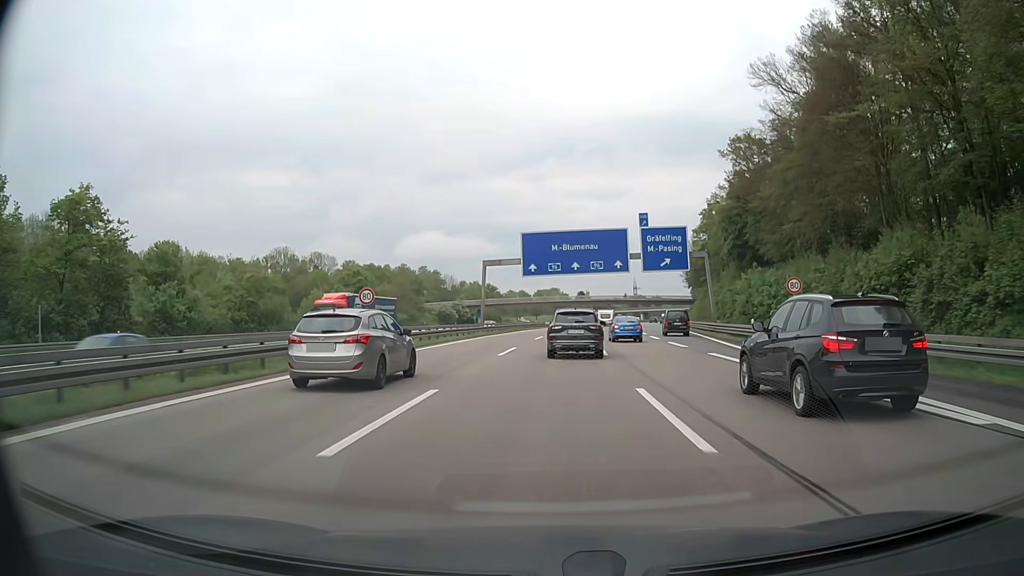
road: motorway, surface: asphalt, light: Day
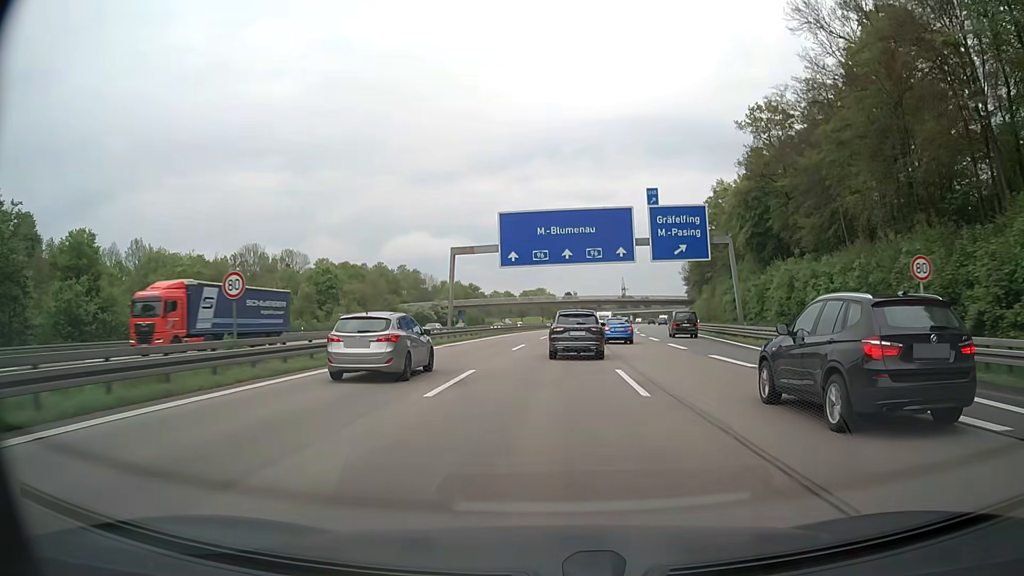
(+0.1, +12.5) m; +1°
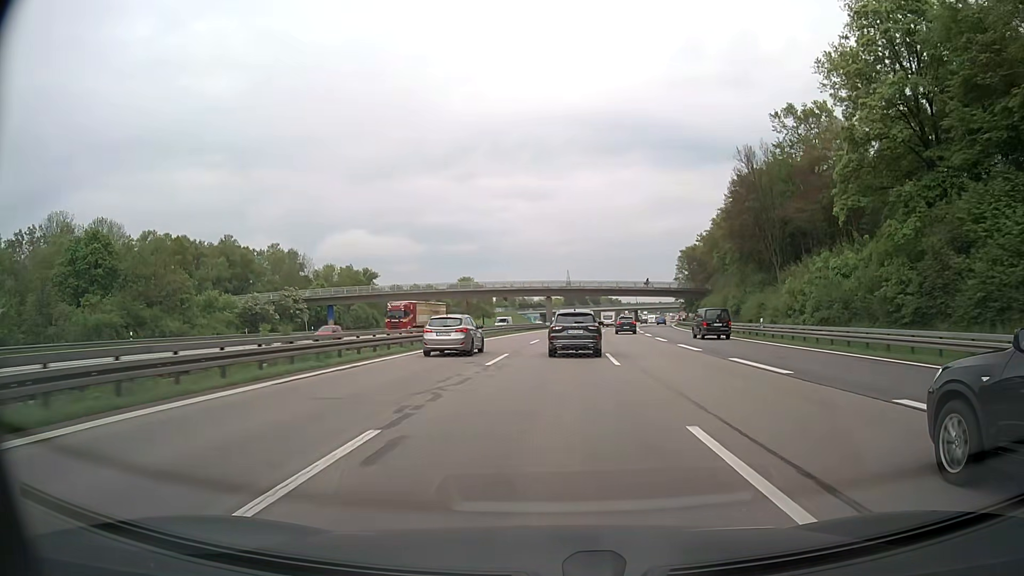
(+2.9, +63.5) m; +5°
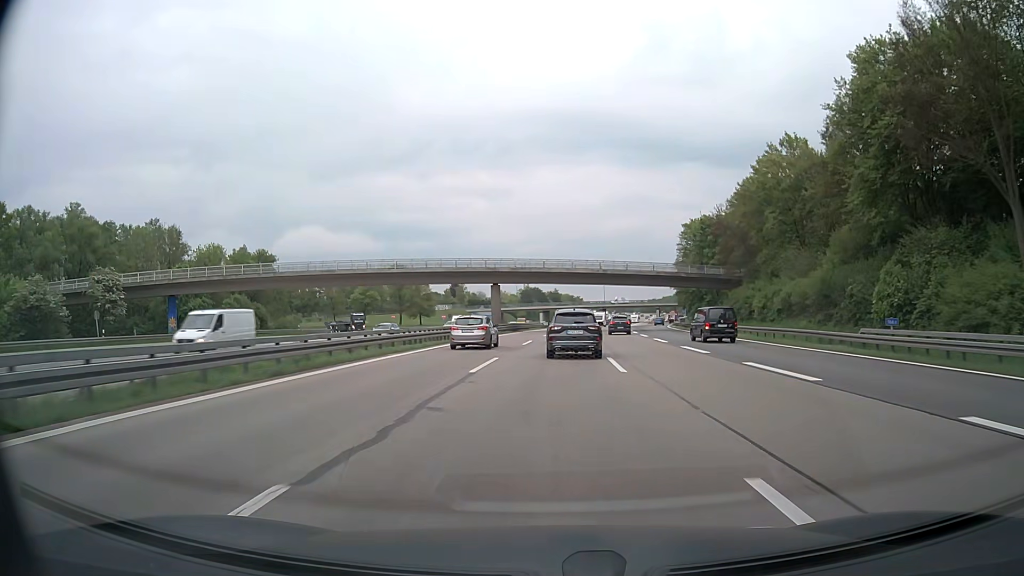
(+1.3, +38.5) m; +4°
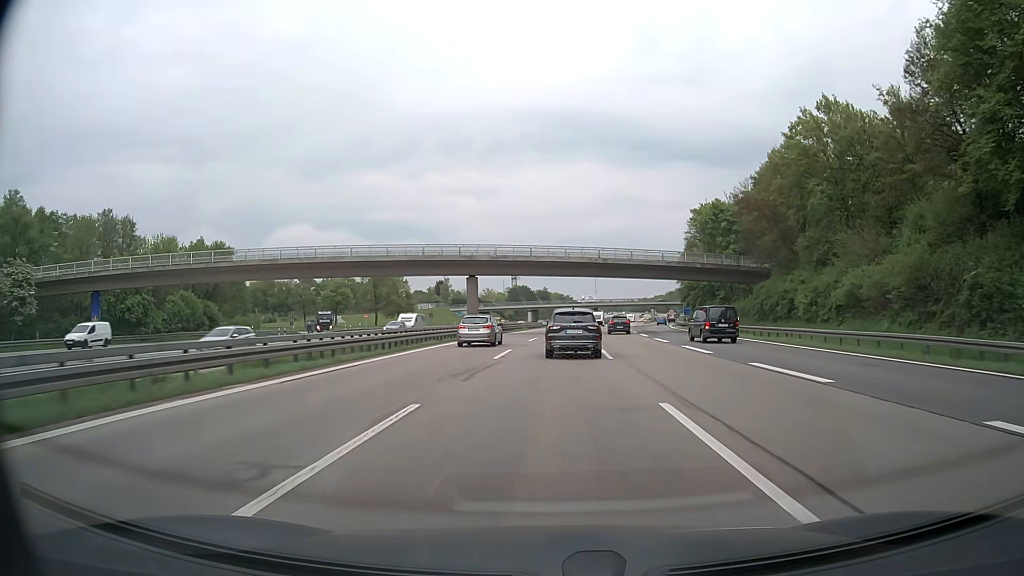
(+0.1, +12.7) m; +1°
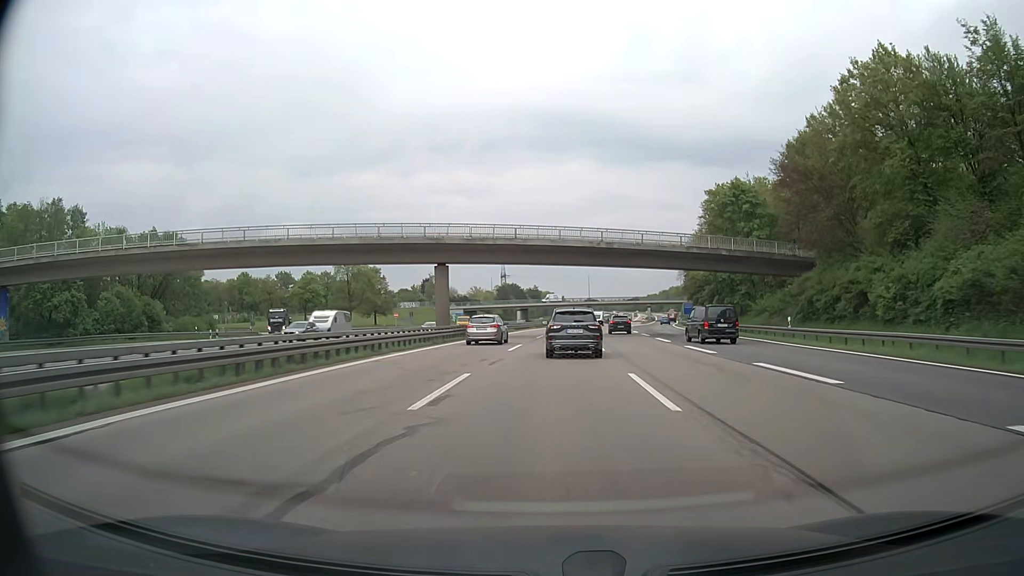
(+0.1, +12.5) m; +1°
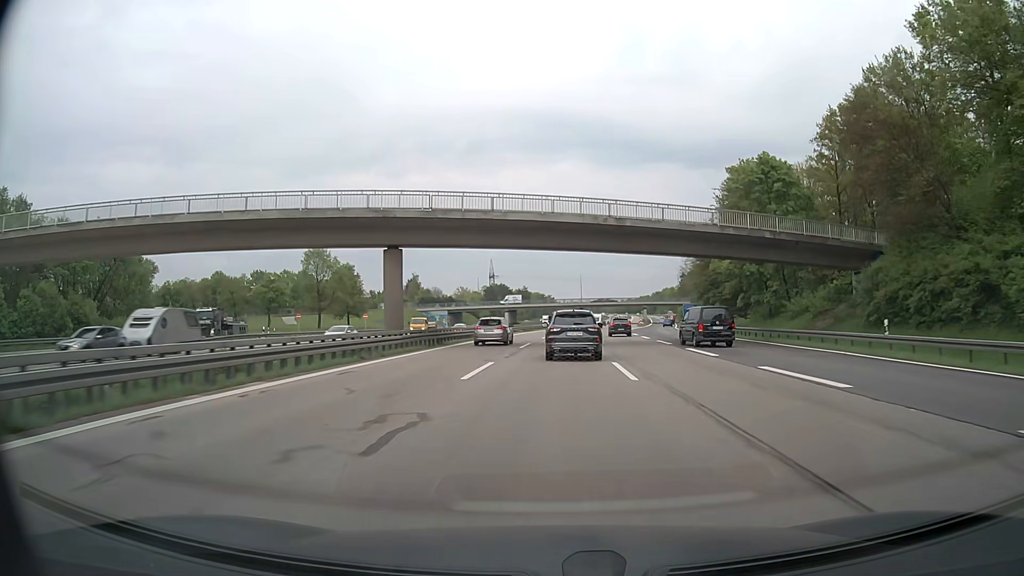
(+0.1, +12.4) m; +1°
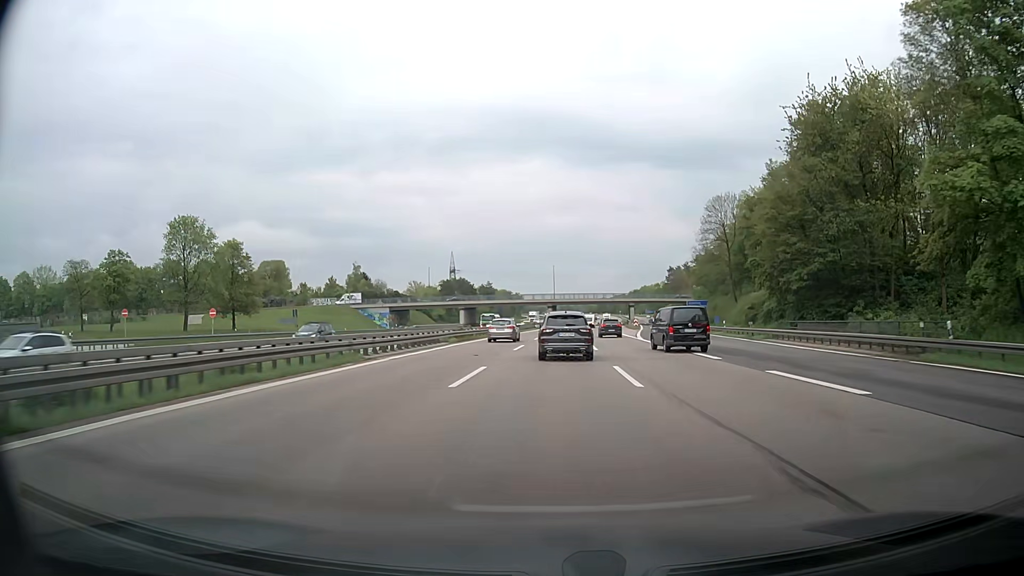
(+0.9, +37.3) m; +3°
(0, +10) (0, +20) (0, +30) (+1, +40) (+1, +50) (+2, +60) (+2, +70) (+3, +80) (+3, +90) (+4, +100) m
